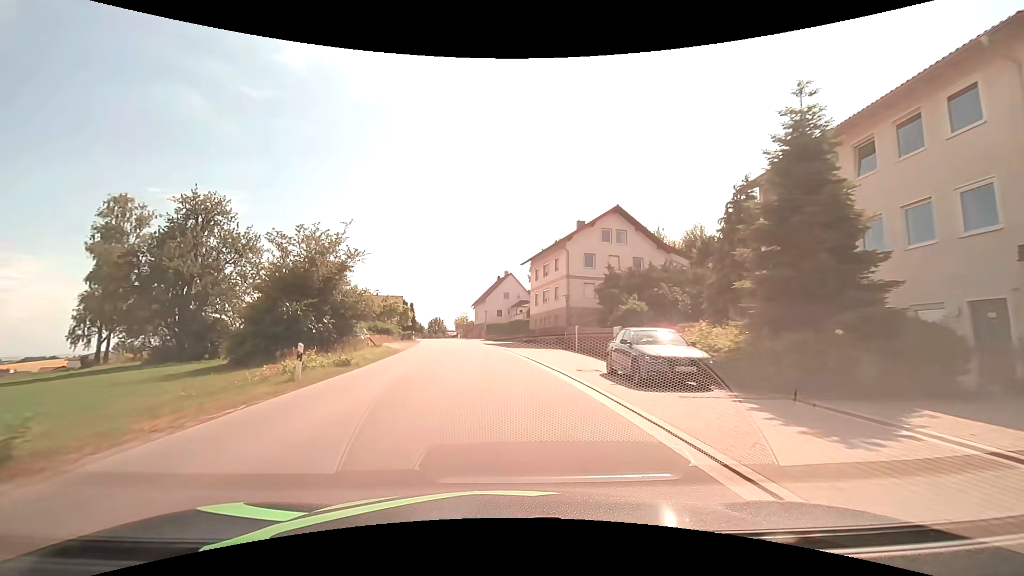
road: tertiary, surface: asphalt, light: Day
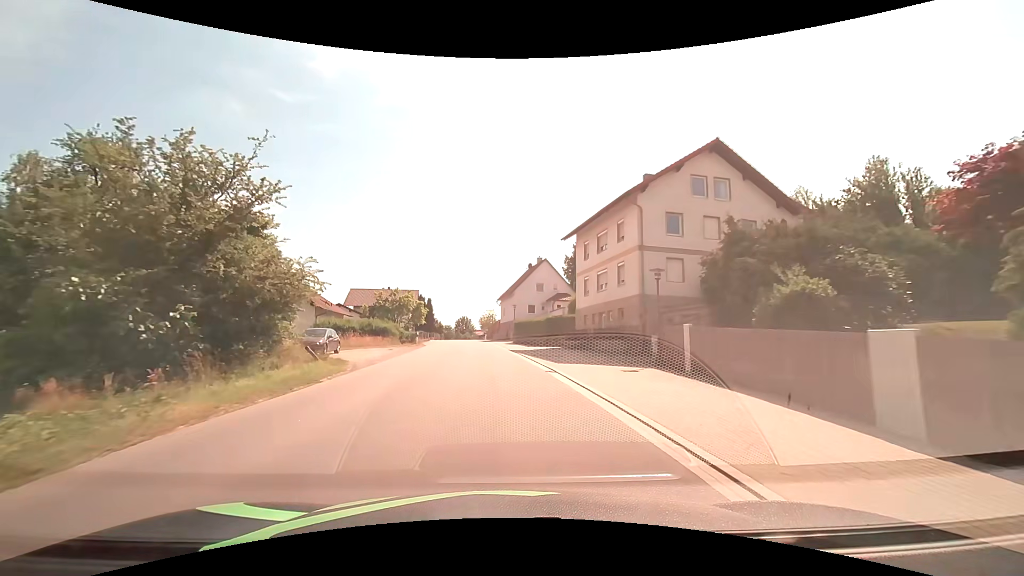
(-0.5, +15.5) m; -4°
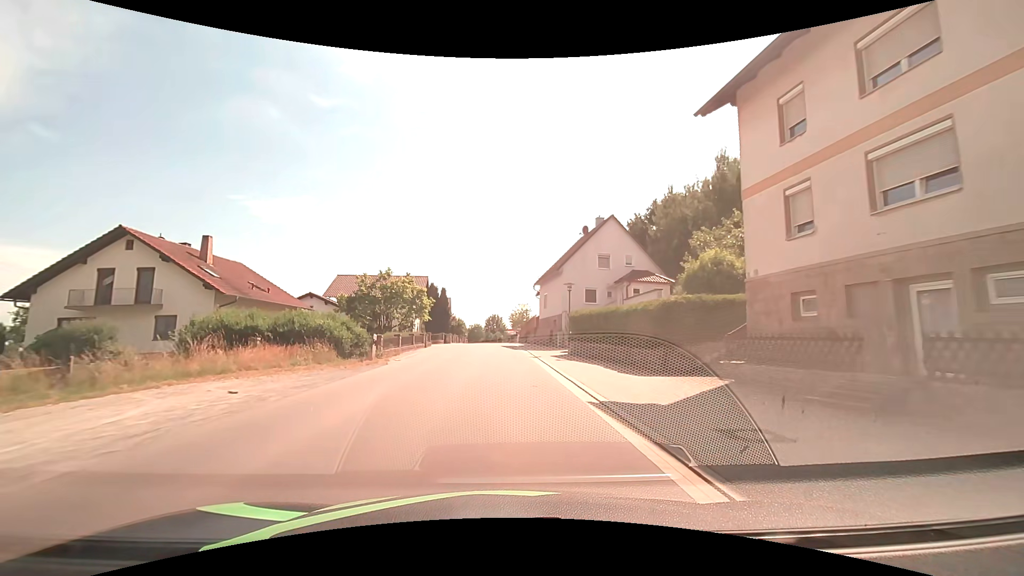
(-0.8, +23.3) m; -4°
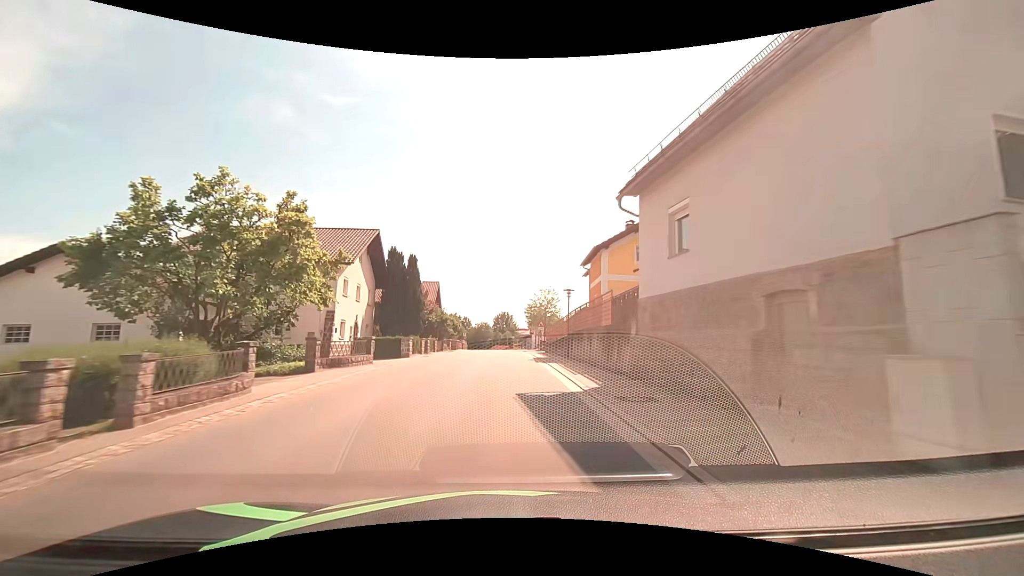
(-0.6, +31.1) m; -2°
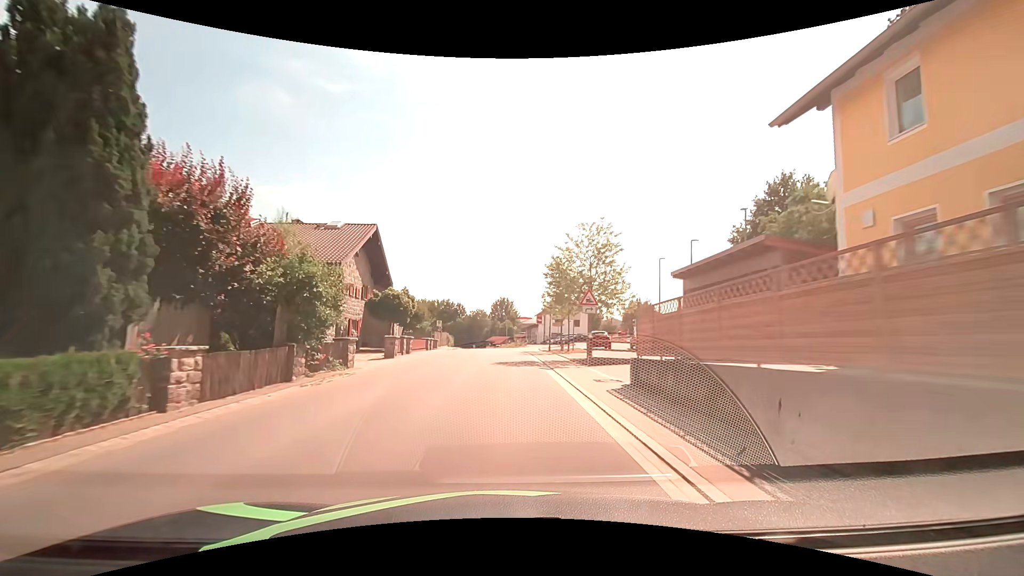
(+0.2, +31.4) m; 0°
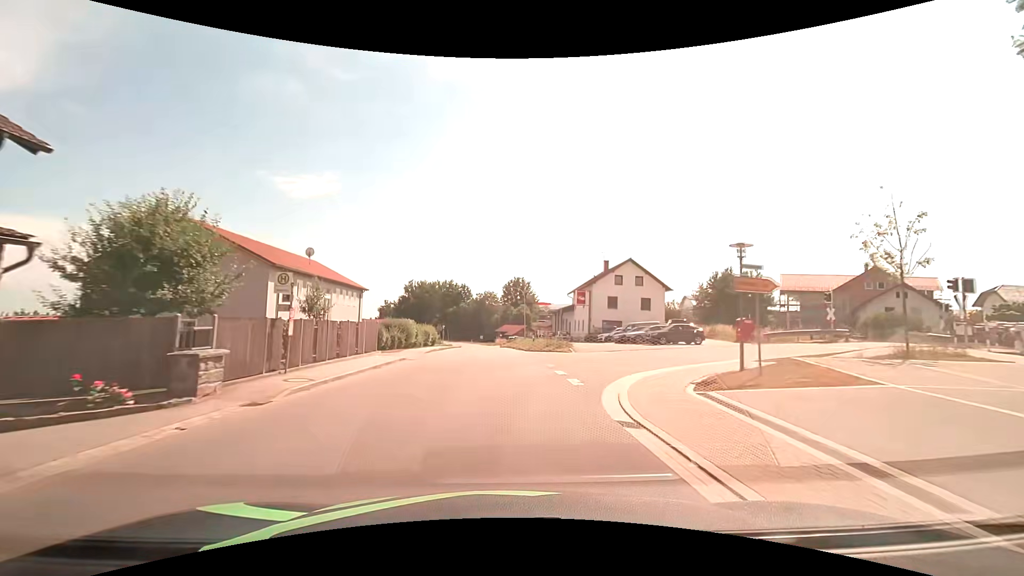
(-0.4, +39.8) m; -1°
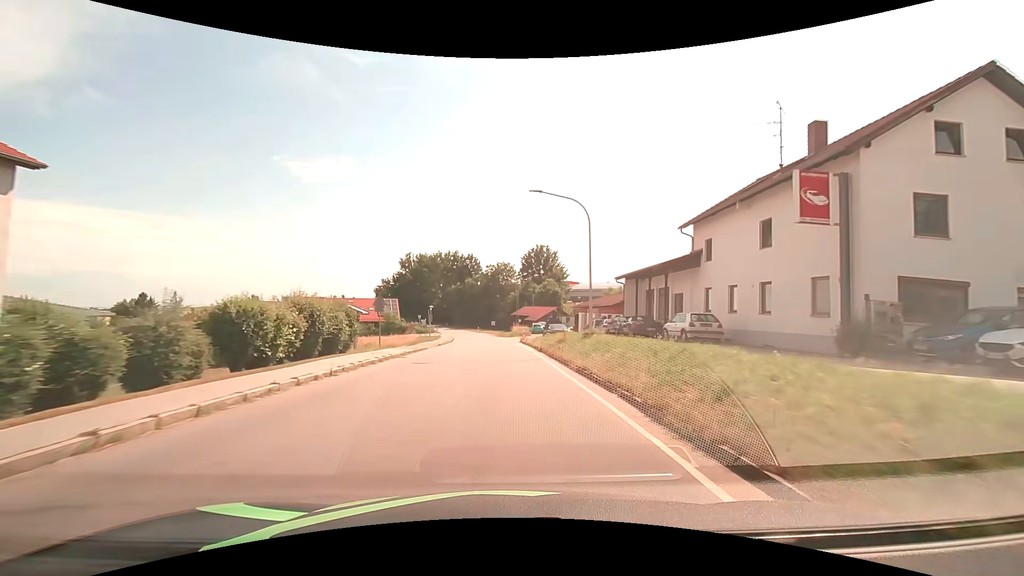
(-0.8, +39.9) m; -2°
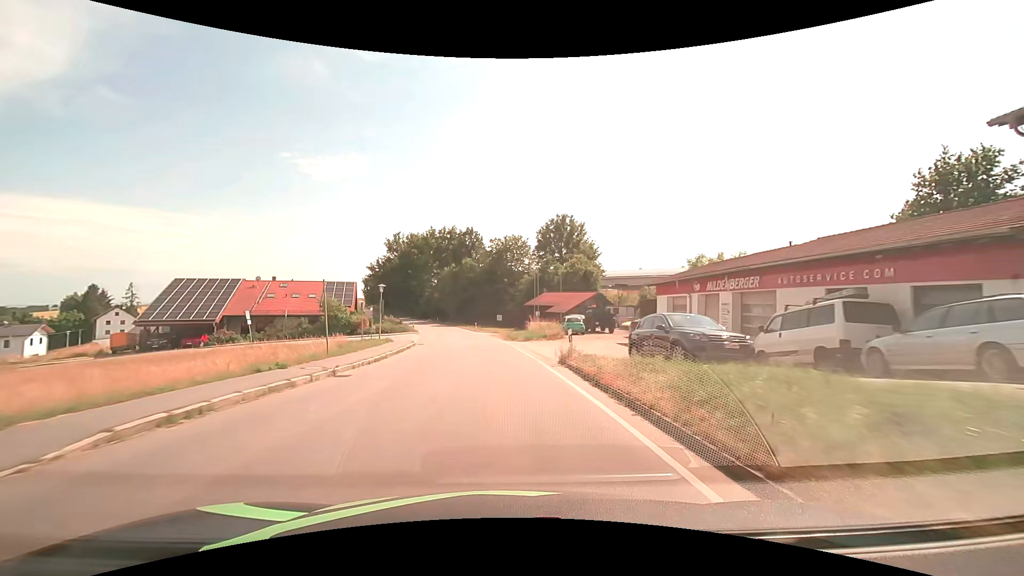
(-0.2, +31.8) m; -1°
(0, +10) (0, +20) (-1, +30) (-2, +40) (-3, +50) (-5, +60) (-7, +69) (-10, +79) (-13, +89) (-17, +98) m
